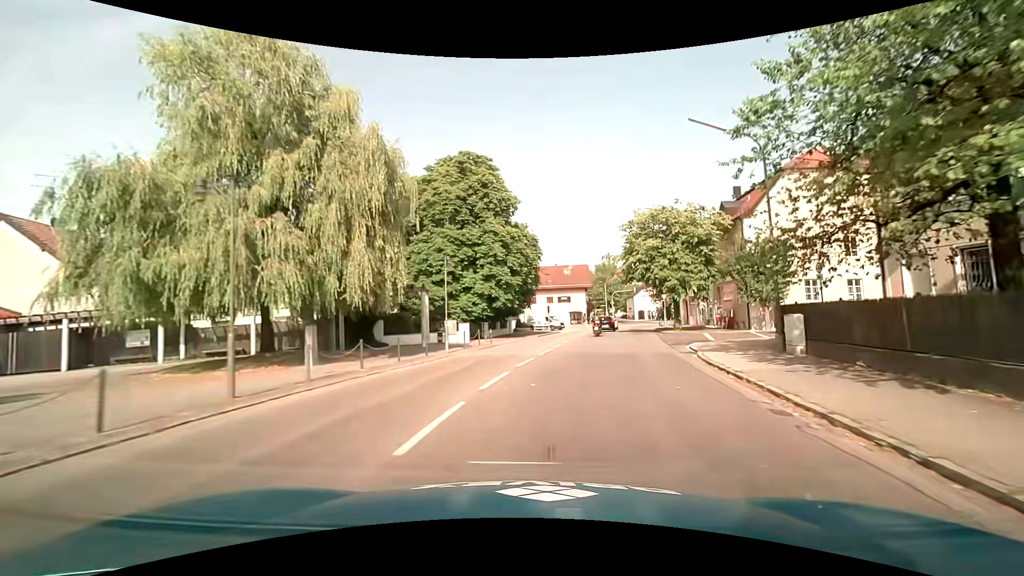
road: tertiary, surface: asphalt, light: Day
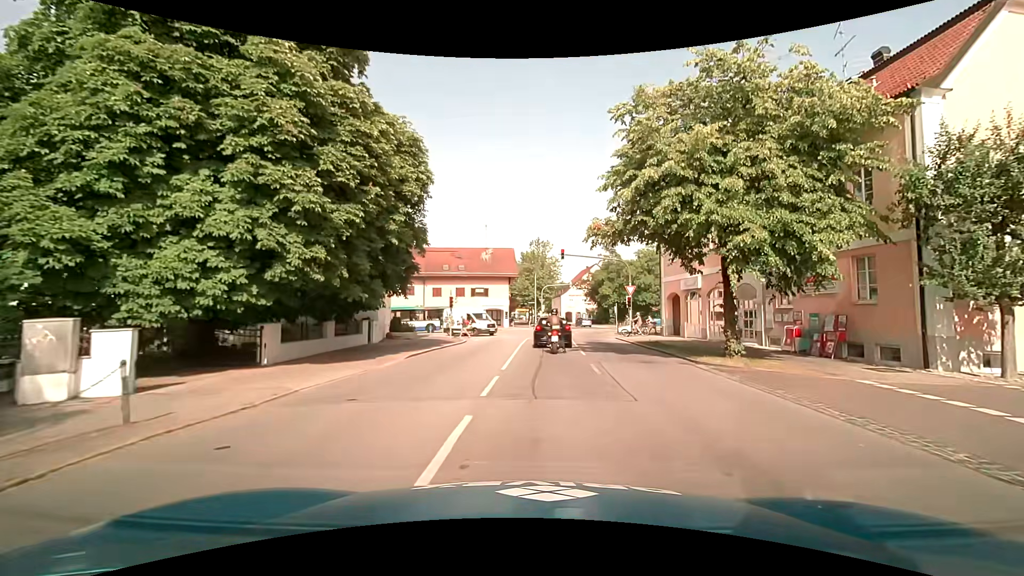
(+1.6, +22.7) m; +9°
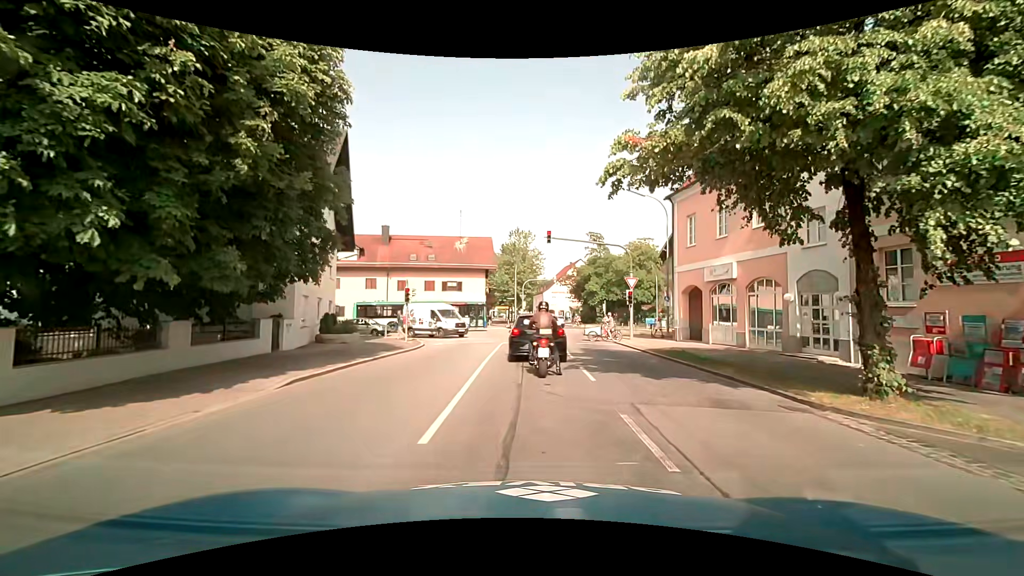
(+0.2, +7.5) m; +2°
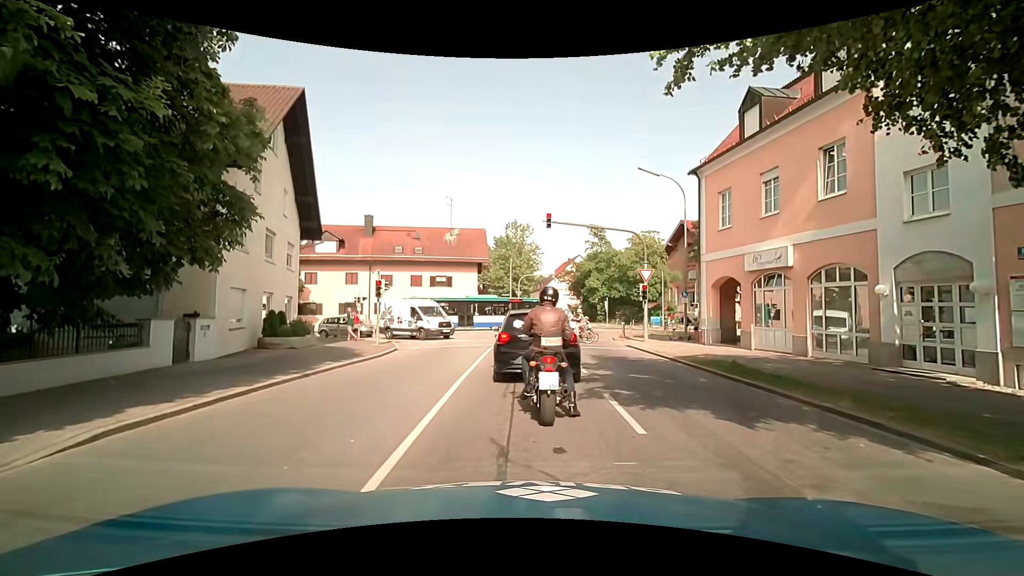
(+0.1, +4.6) m; +1°
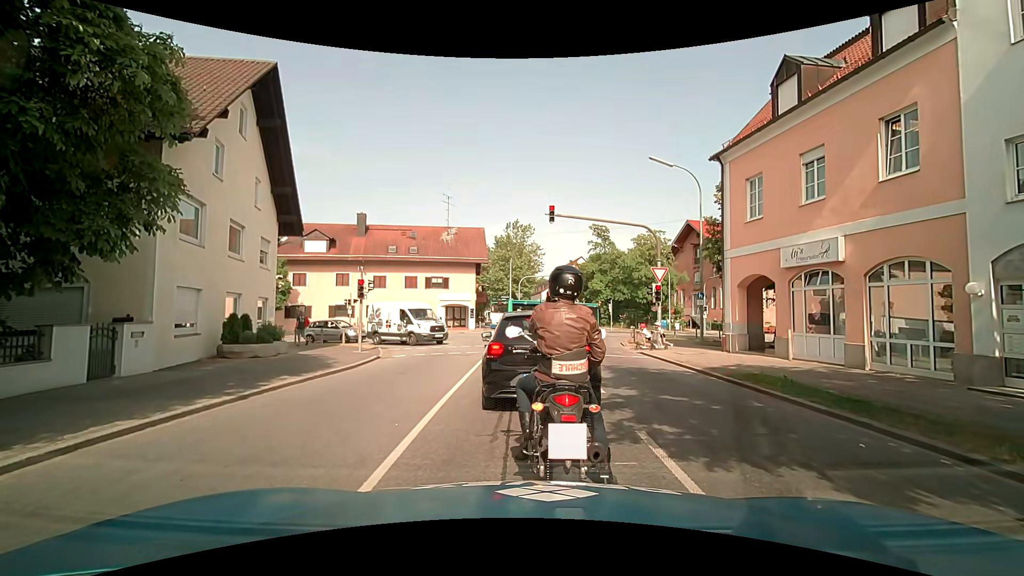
(0.0, +2.4) m; -2°
(0, +10) (0, +20) (+1, +30) (-1, +39) (-10, +42) (-20, +41) (-30, +40) (-40, +37) (-49, +35) (-59, +33) m
